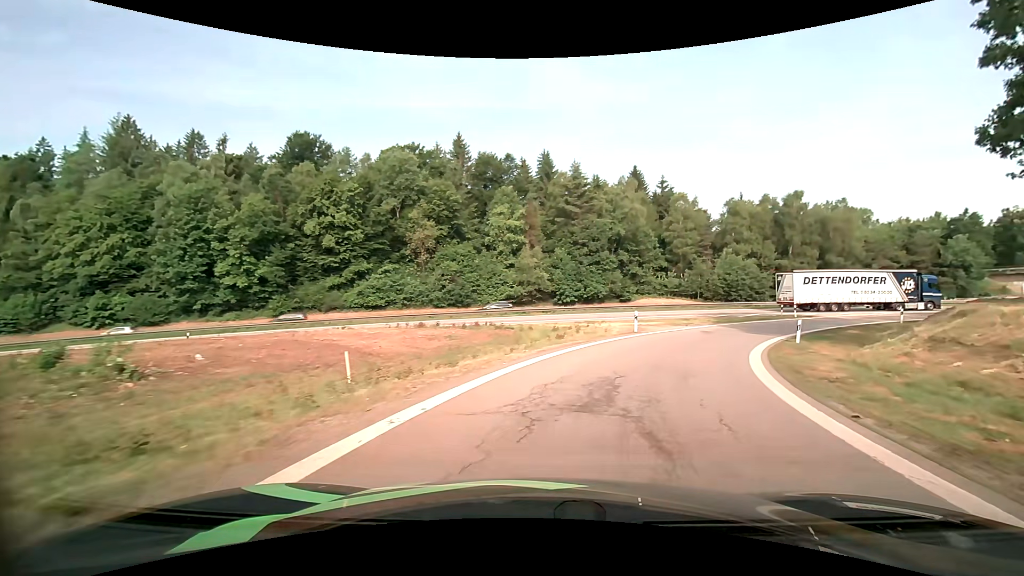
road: motorway_link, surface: asphalt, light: Day
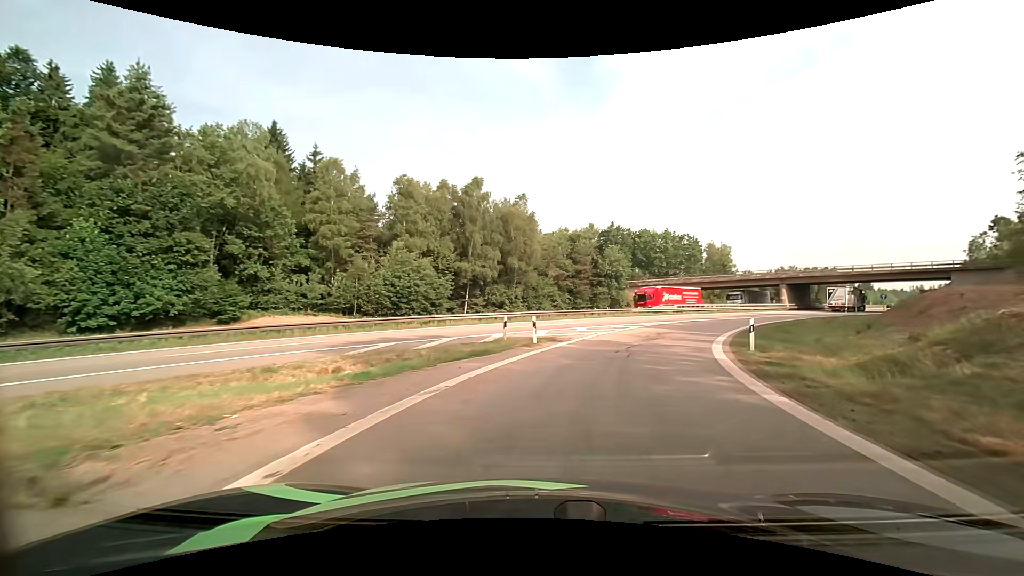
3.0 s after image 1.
(+9.6, +28.8) m; +36°
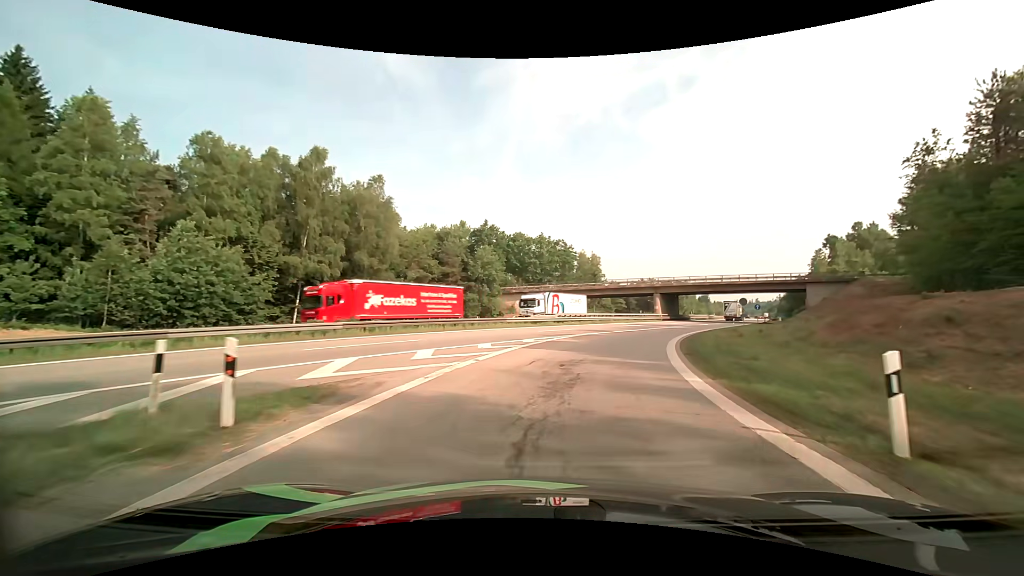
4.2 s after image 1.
(+1.6, +12.4) m; +15°
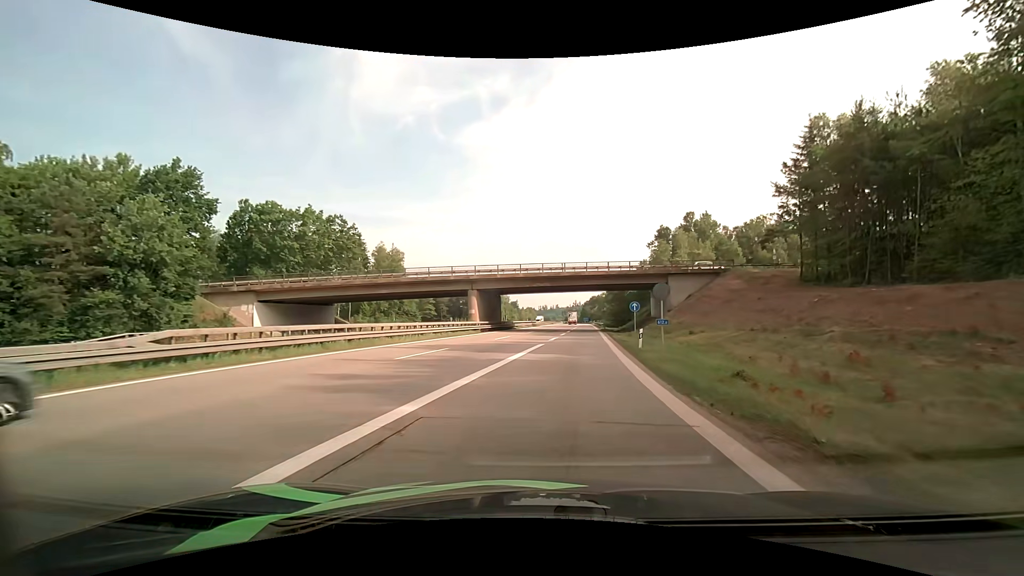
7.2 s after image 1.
(+6.6, +32.2) m; +21°
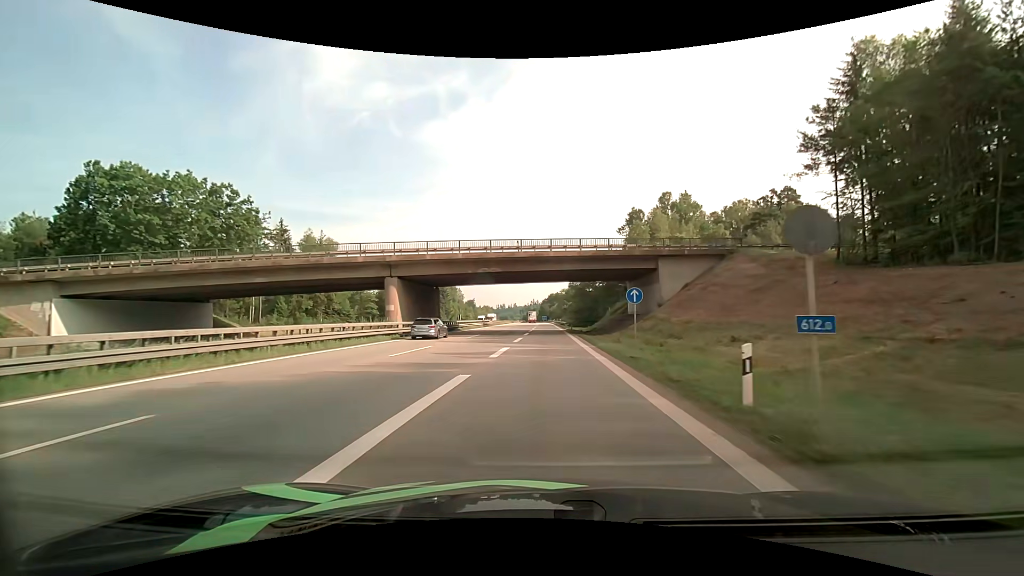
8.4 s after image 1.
(+0.9, +15.9) m; +5°
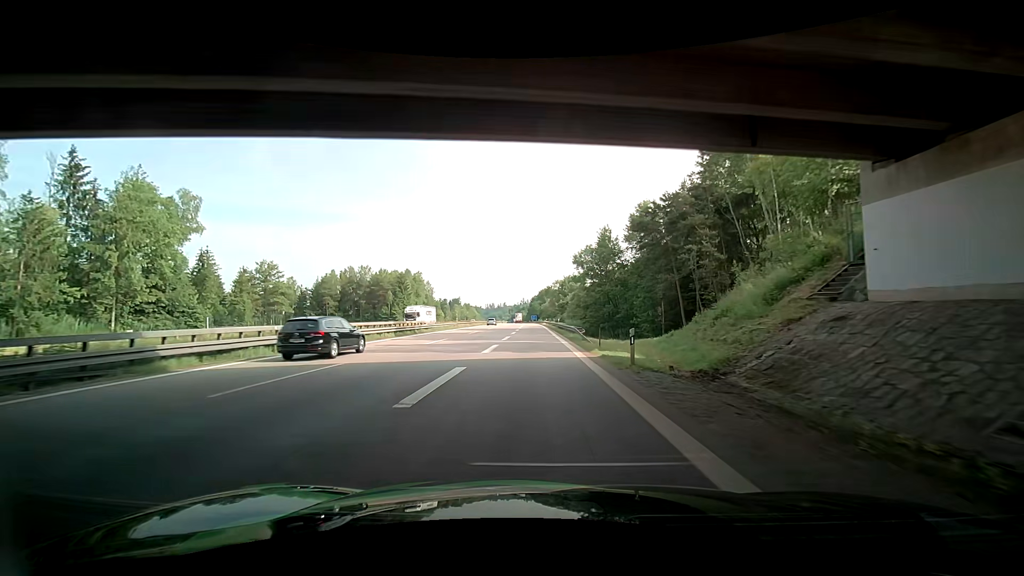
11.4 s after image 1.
(+1.2, +46.1) m; +3°
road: motorway
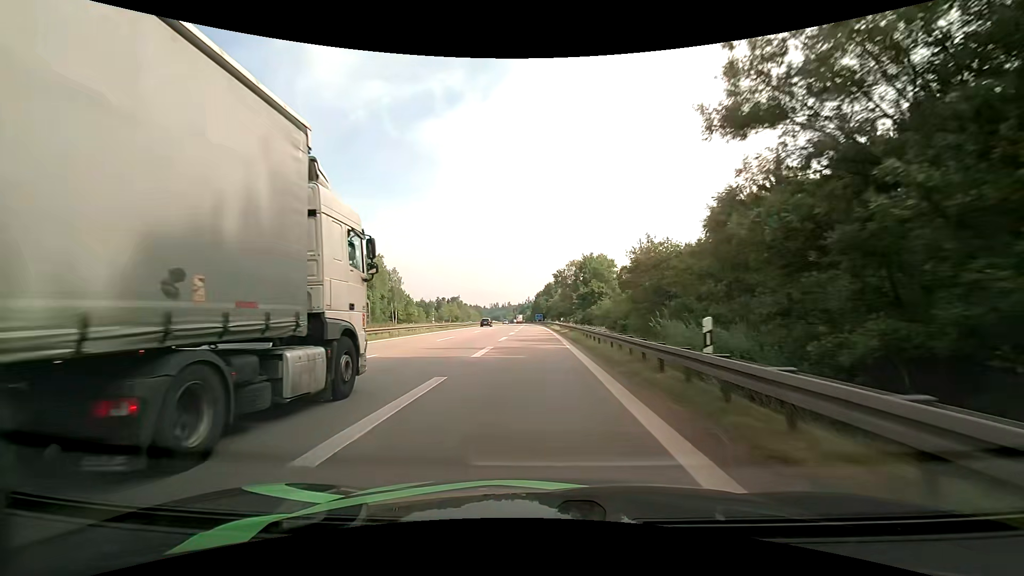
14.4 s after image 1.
(-1.2, +50.7) m; -3°
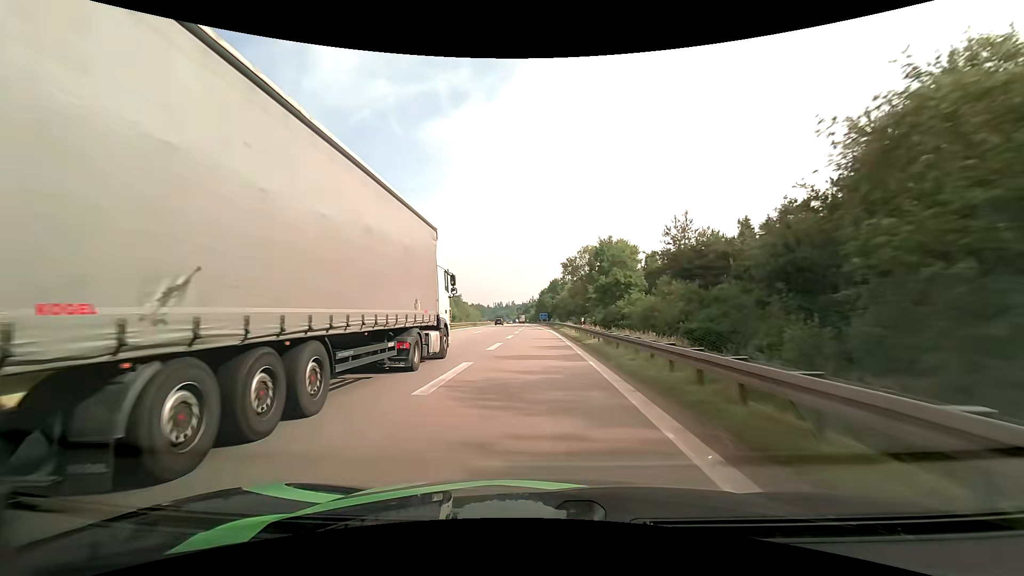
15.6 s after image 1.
(0.0, +20.5) m; 0°
